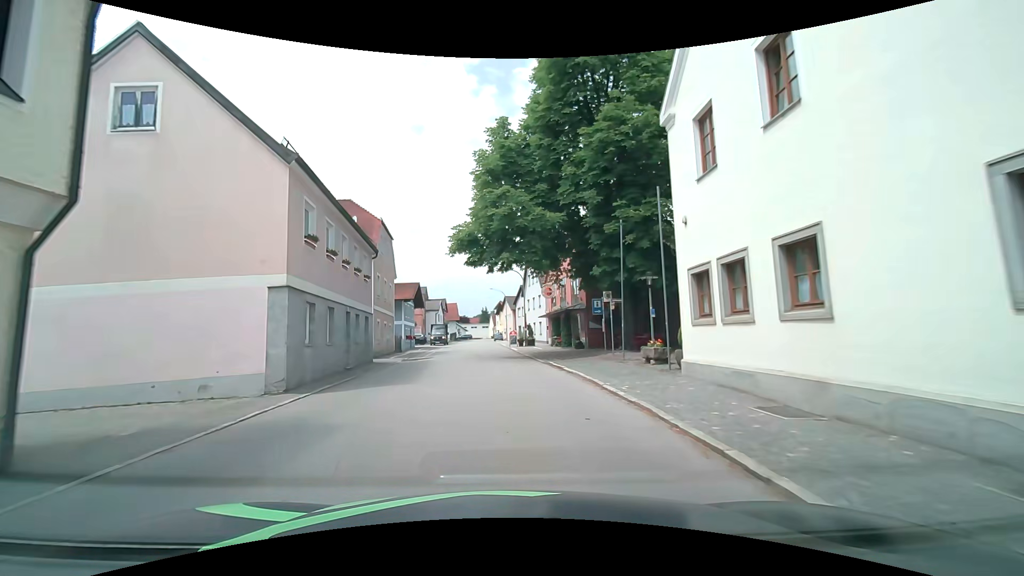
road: secondary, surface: asphalt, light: Day
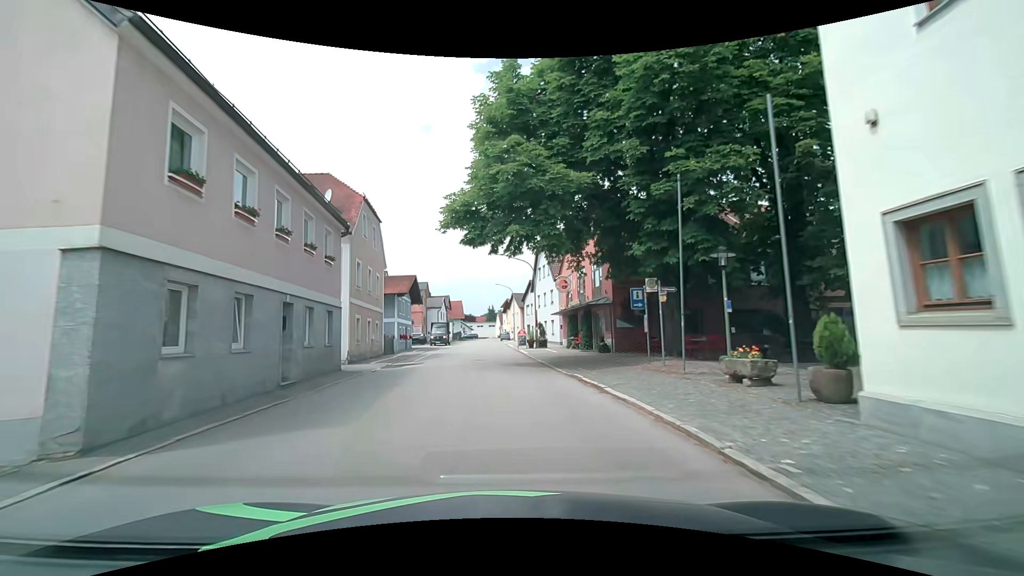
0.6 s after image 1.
(0.0, +6.1) m; -1°
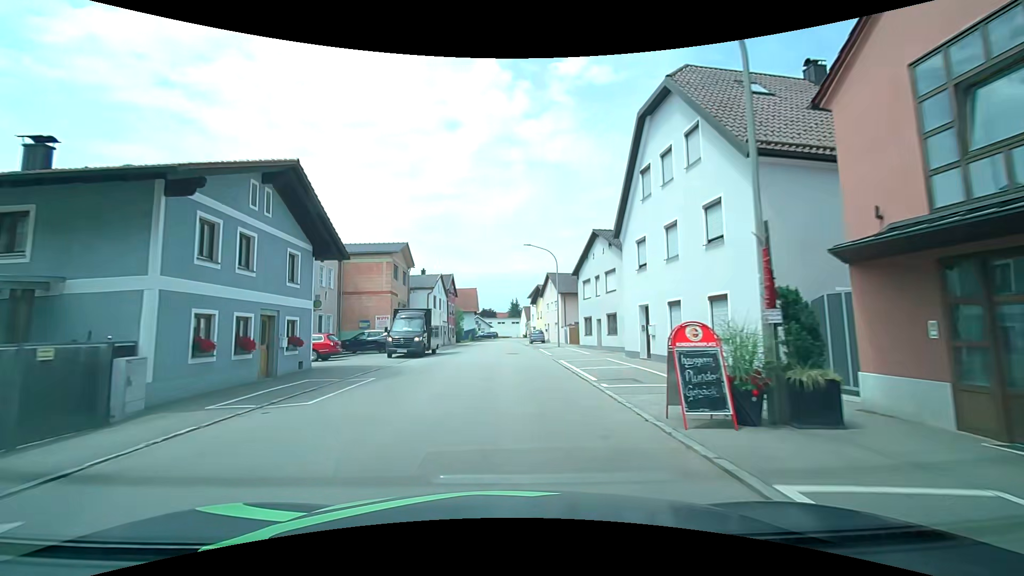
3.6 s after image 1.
(-0.8, +31.4) m; -2°
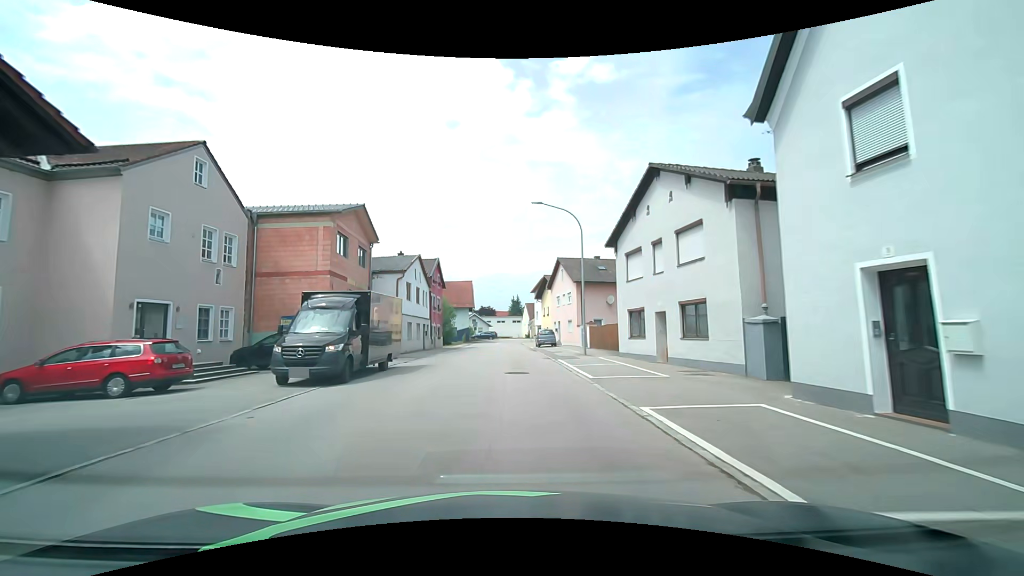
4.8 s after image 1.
(+0.1, +13.0) m; 0°
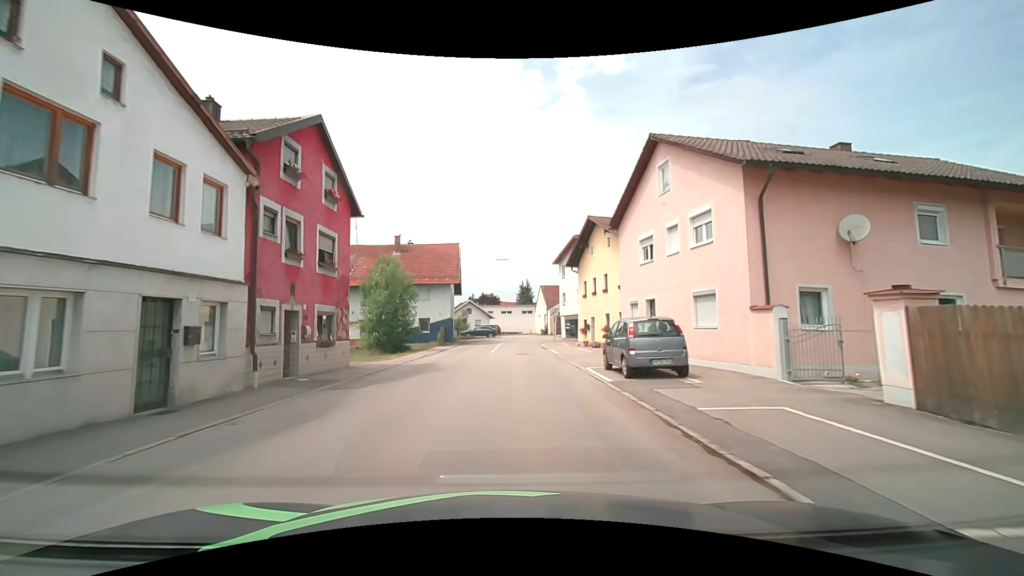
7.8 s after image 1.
(+0.1, +31.4) m; -1°
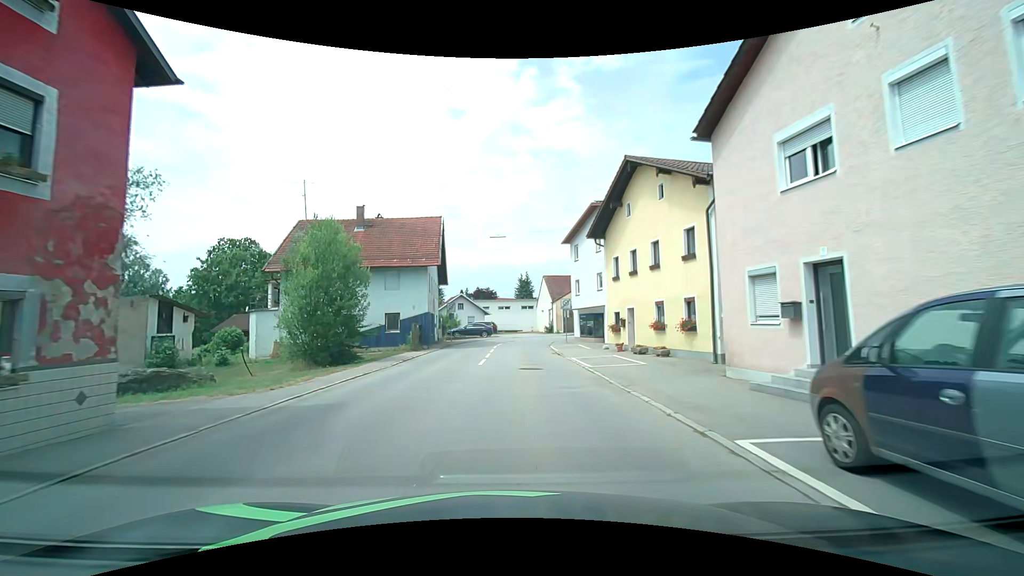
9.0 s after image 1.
(0.0, +11.3) m; 0°
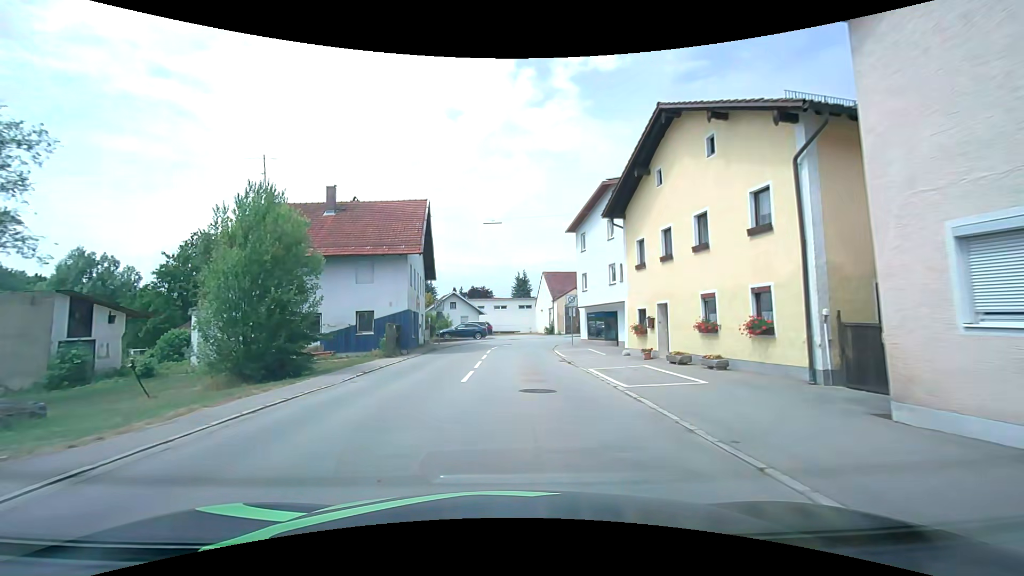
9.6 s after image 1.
(0.0, +5.4) m; 0°
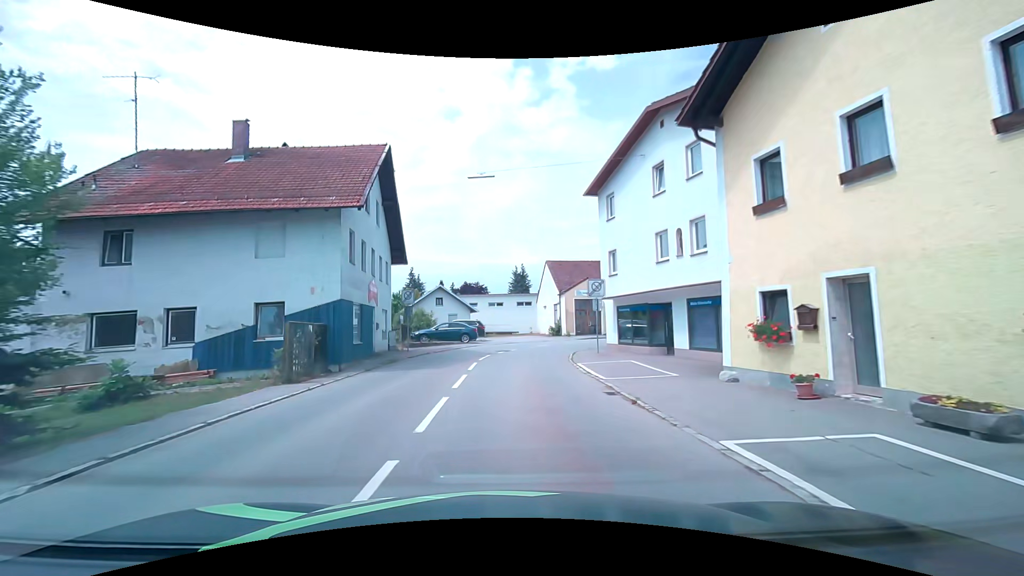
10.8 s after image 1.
(+0.1, +10.3) m; +1°
(0, +10) (0, +20) (+2, +30) (+8, +37) (+18, +41) (+28, +42) (+37, +44) (+47, +47) (+56, +52) (+63, +58) m
